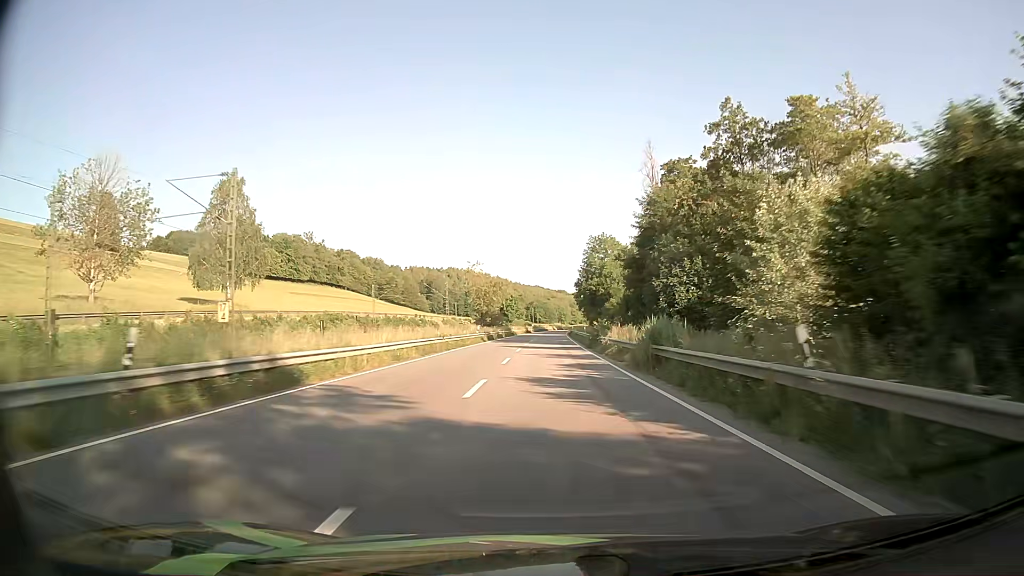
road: primary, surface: asphalt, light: Day
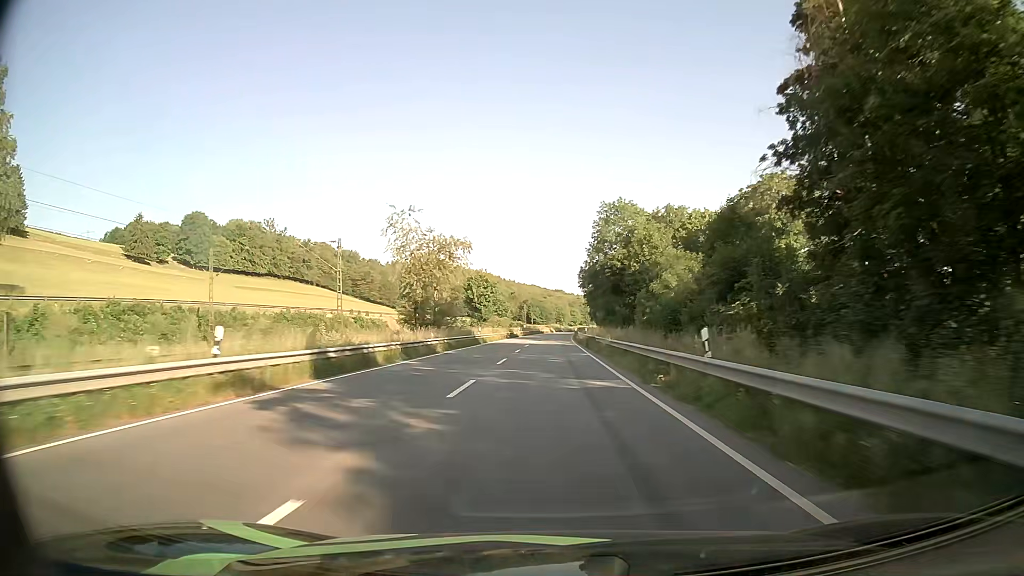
(+0.2, +48.4) m; 0°
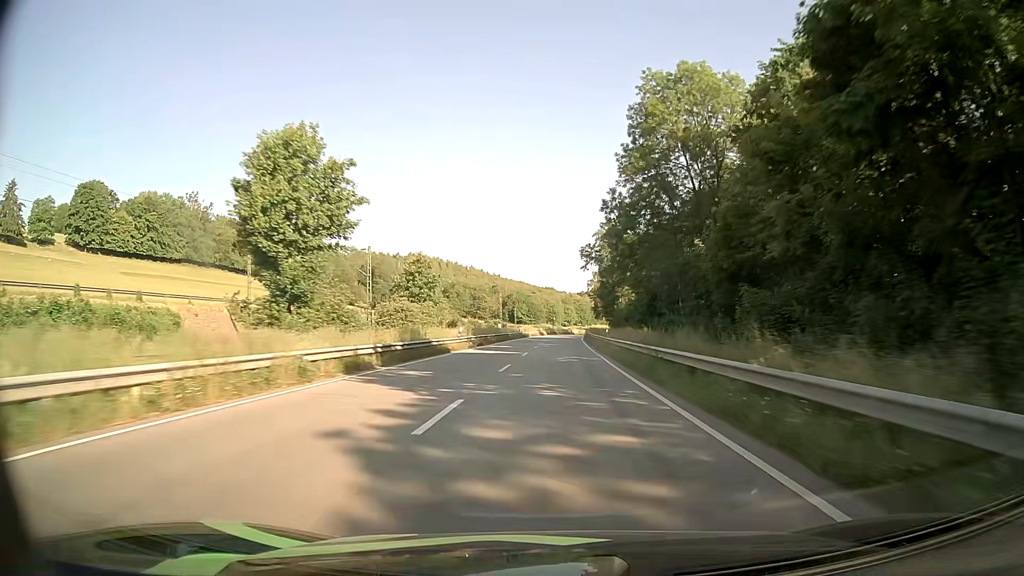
(+0.3, +65.1) m; +1°
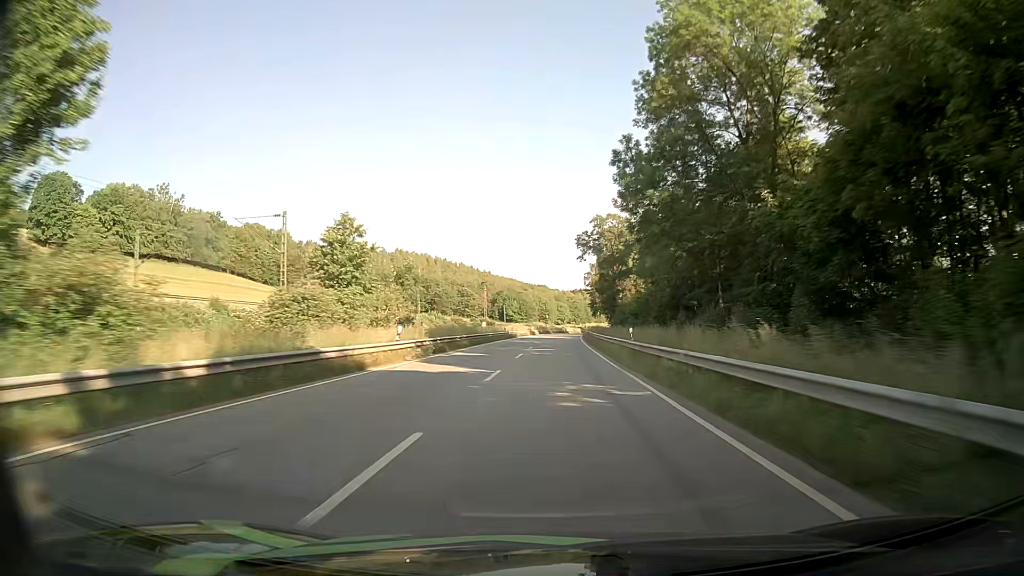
(+0.1, +16.3) m; +1°
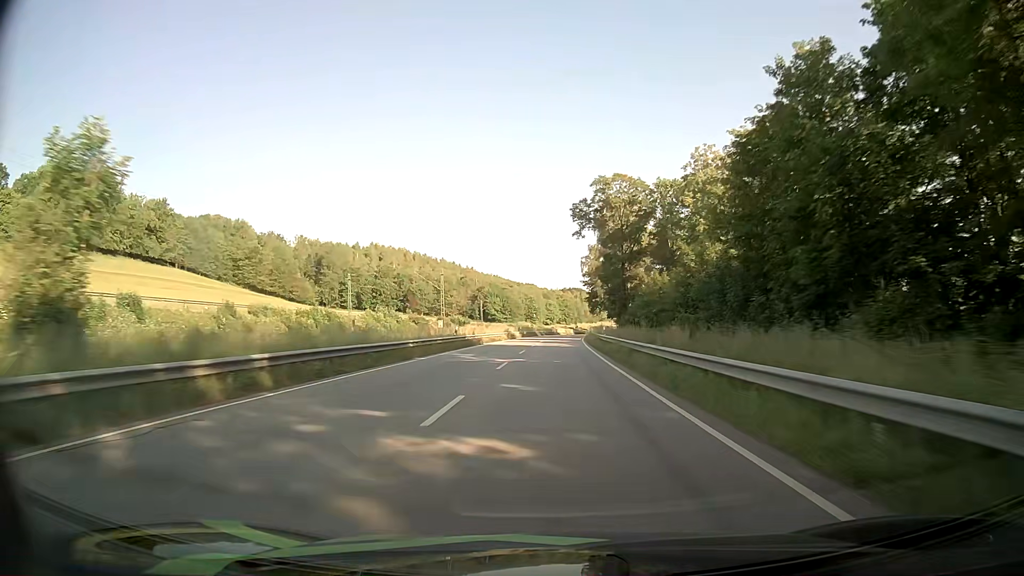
(+0.3, +32.2) m; +1°
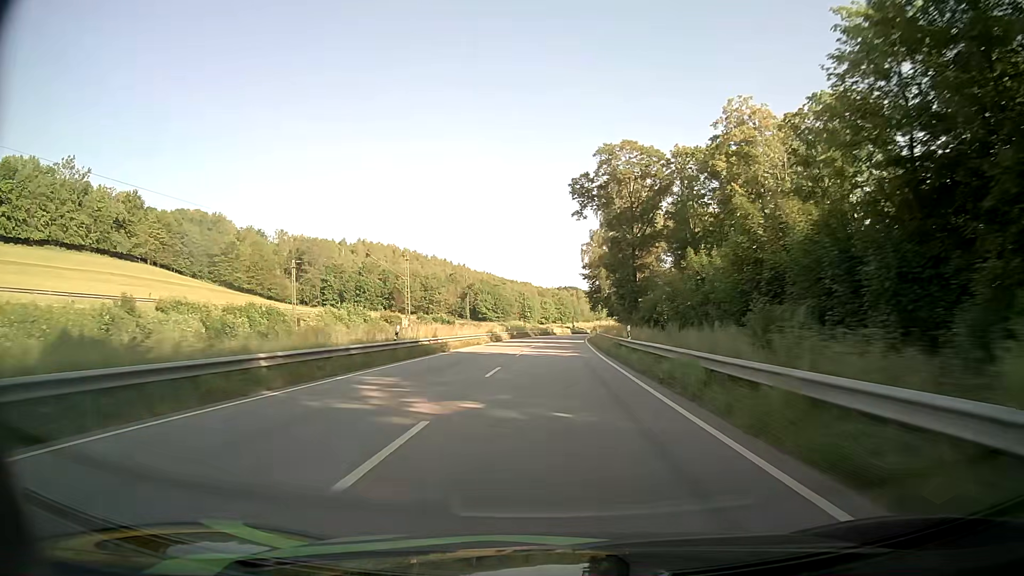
(0.0, +15.8) m; 0°
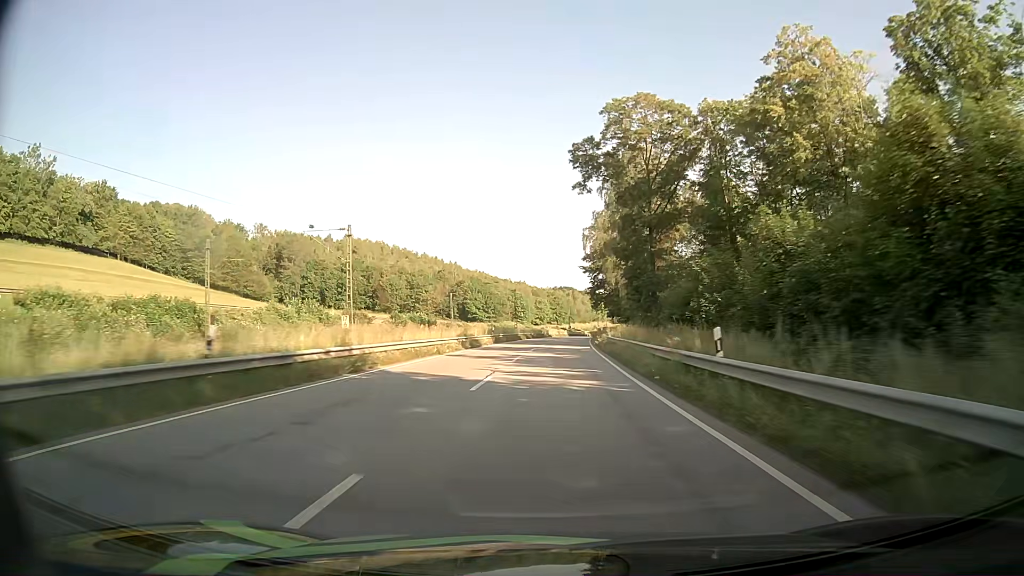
(+0.1, +15.6) m; 0°
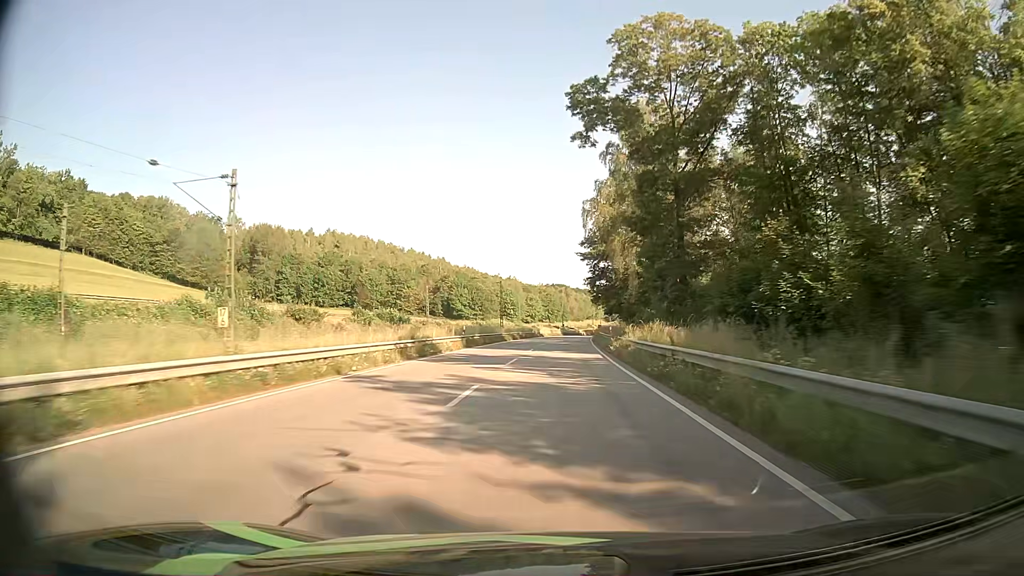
(+0.1, +15.4) m; +1°
(0, +10) (0, +20) (0, +30) (+1, +40) (+1, +50) (+2, +60) (+2, +70) (+3, +80) (+4, +90) (+4, +100) m
